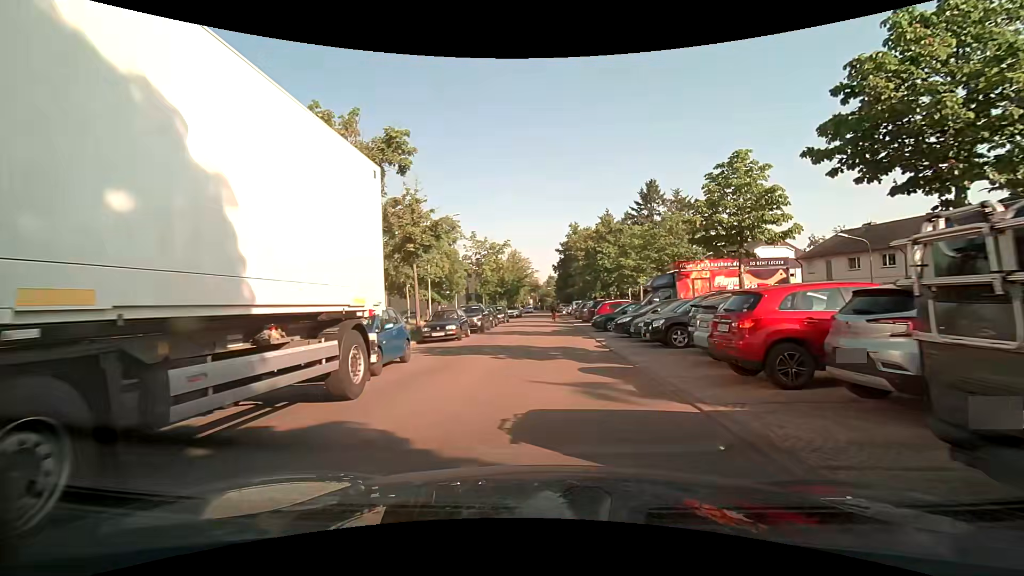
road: residential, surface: asphalt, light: Day
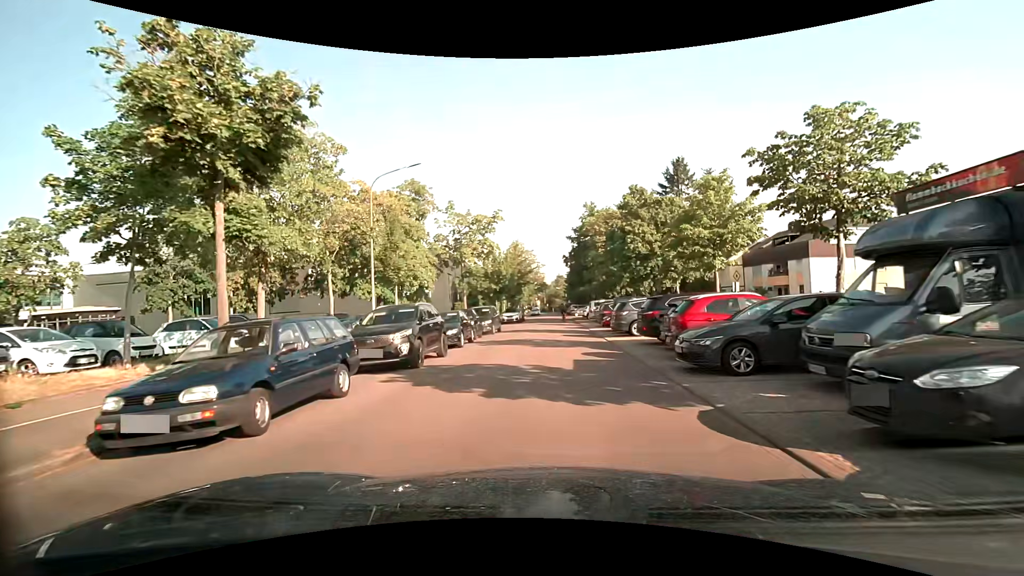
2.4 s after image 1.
(-0.1, +15.9) m; -1°
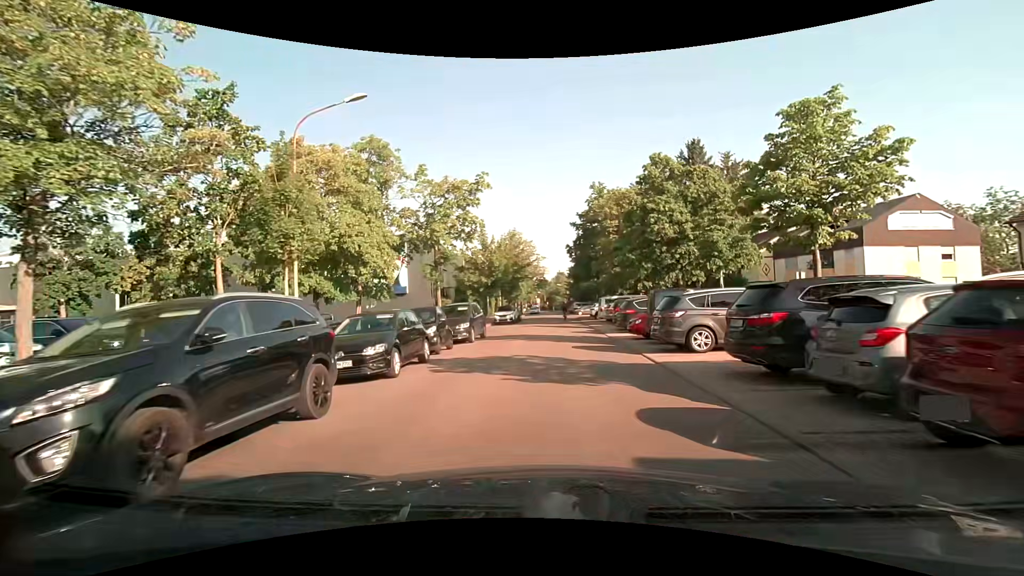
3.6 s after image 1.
(0.0, +8.6) m; 0°
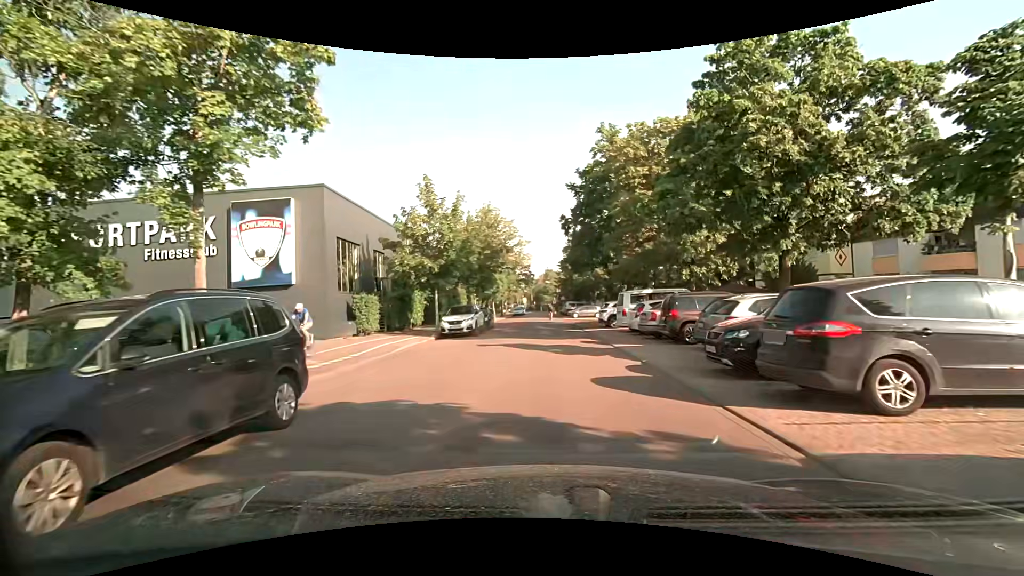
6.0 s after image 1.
(+0.2, +17.1) m; +2°
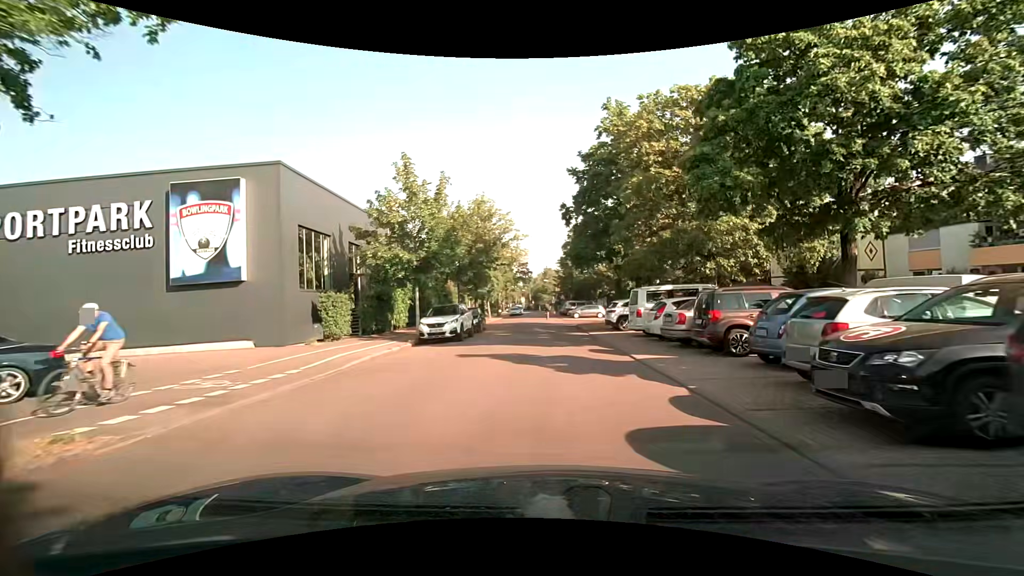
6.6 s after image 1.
(0.0, +3.9) m; -1°
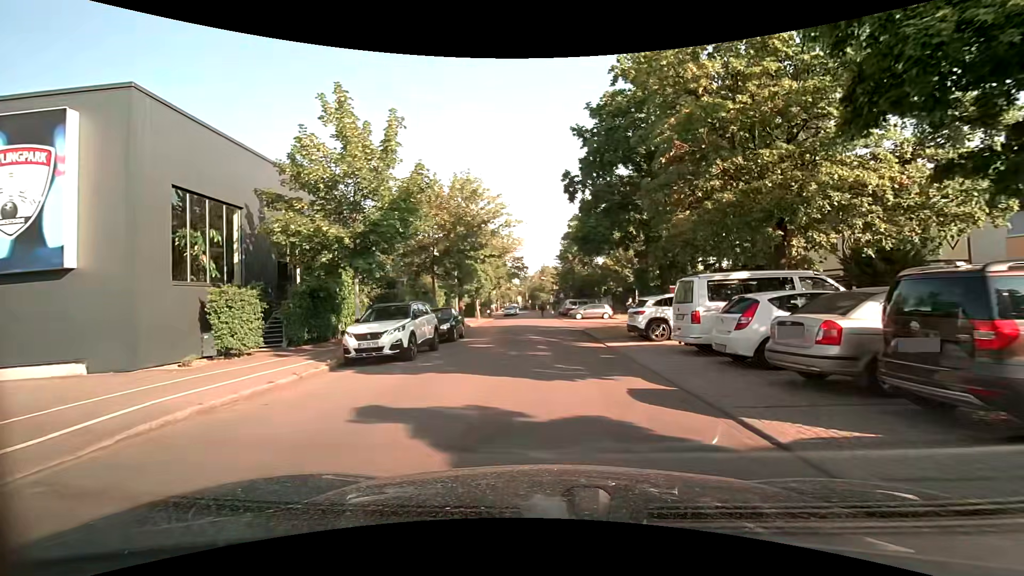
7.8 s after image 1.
(0.0, +7.5) m; +1°
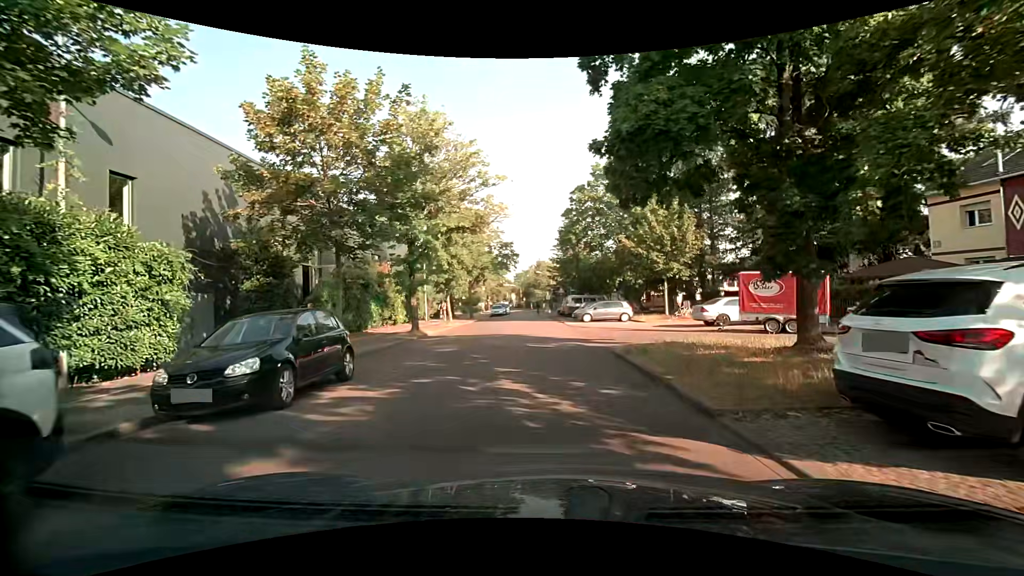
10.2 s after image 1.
(-0.1, +13.1) m; -2°
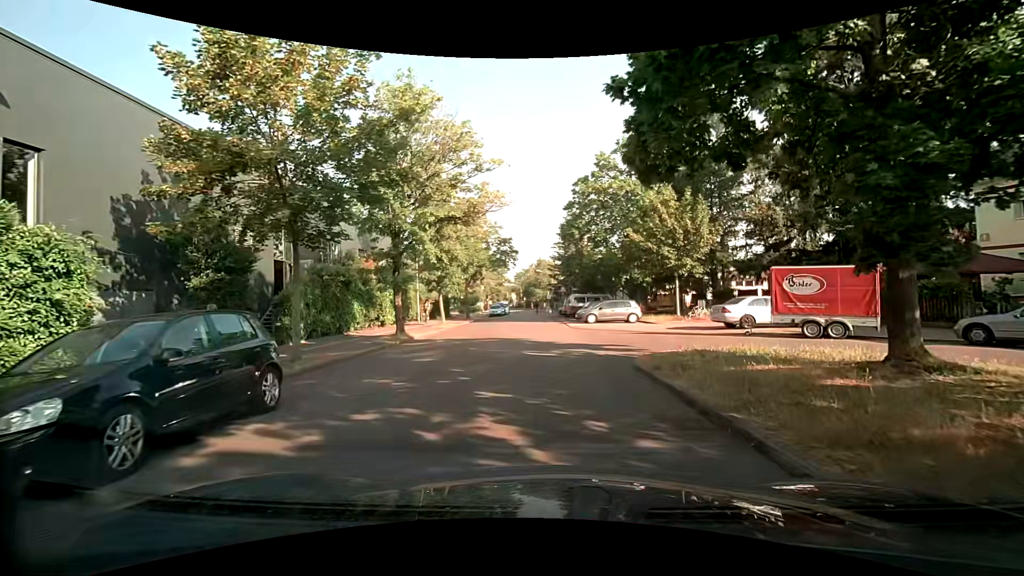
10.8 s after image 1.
(+0.1, +2.8) m; +2°
